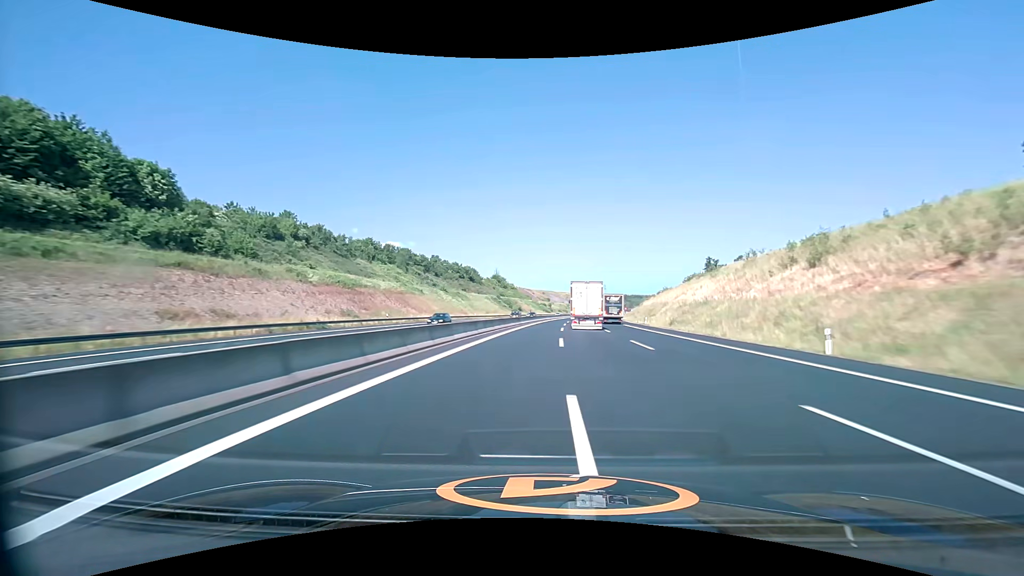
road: motorway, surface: asphalt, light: Day
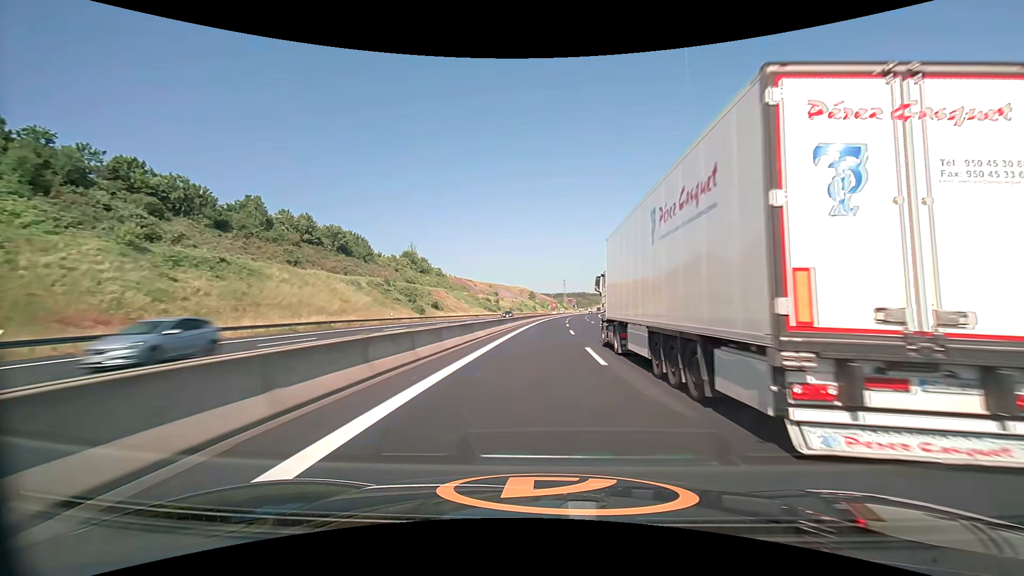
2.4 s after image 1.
(+4.5, +96.3) m; +5°
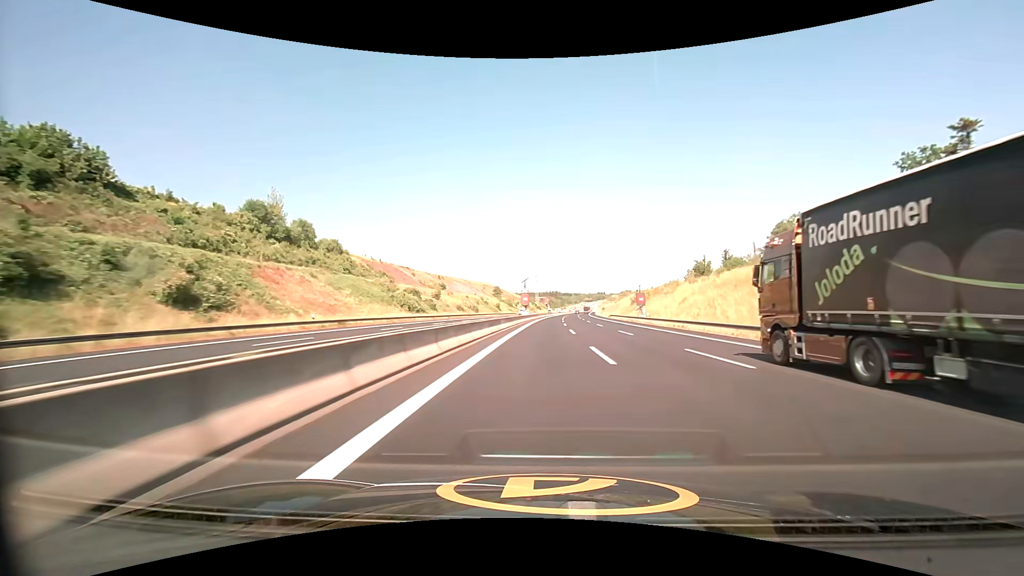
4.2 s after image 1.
(+1.9, +71.3) m; +3°
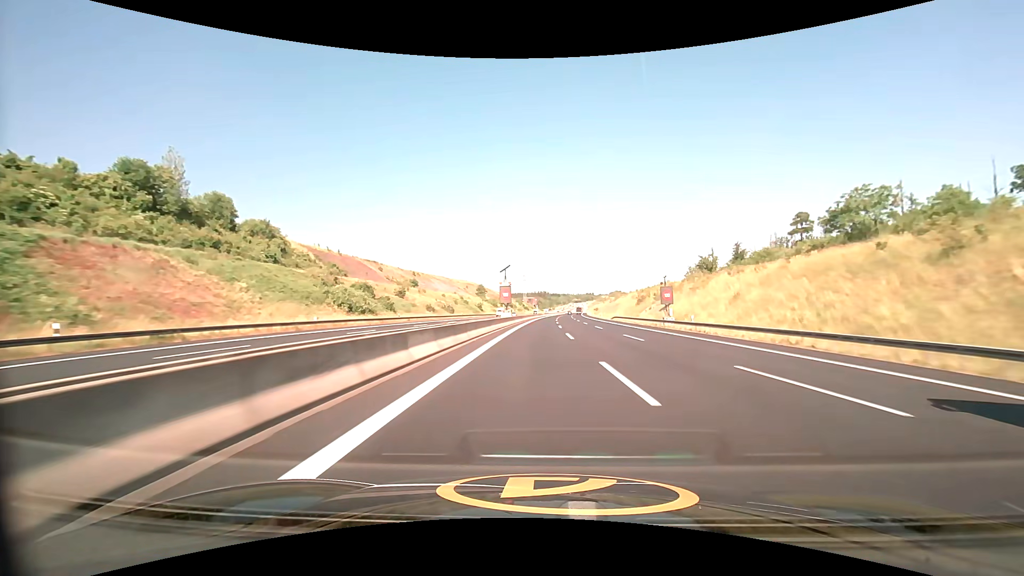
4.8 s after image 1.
(+0.3, +23.4) m; +1°
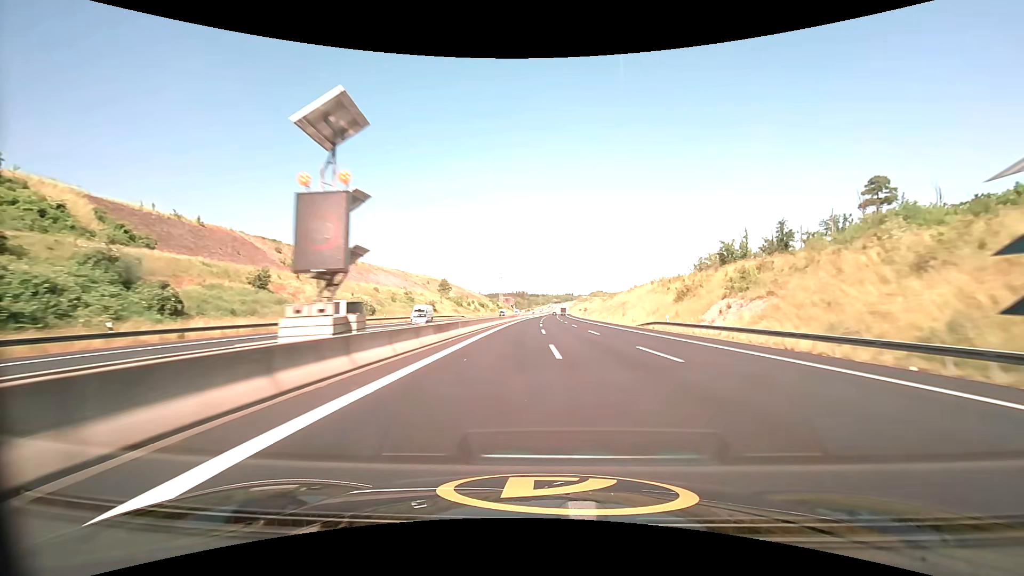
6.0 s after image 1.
(+1.1, +46.5) m; +3°
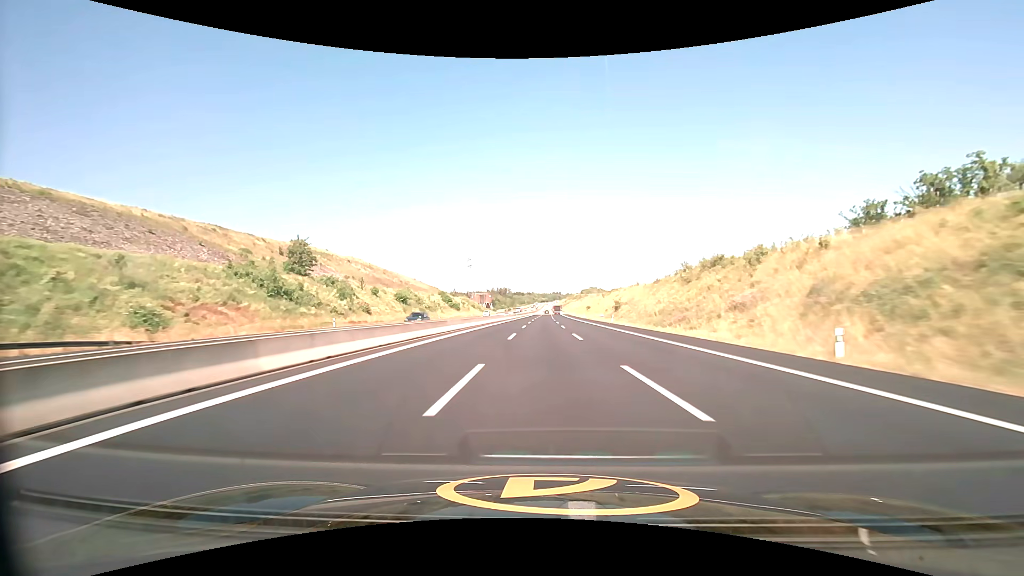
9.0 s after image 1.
(+2.5, +115.4) m; +2°
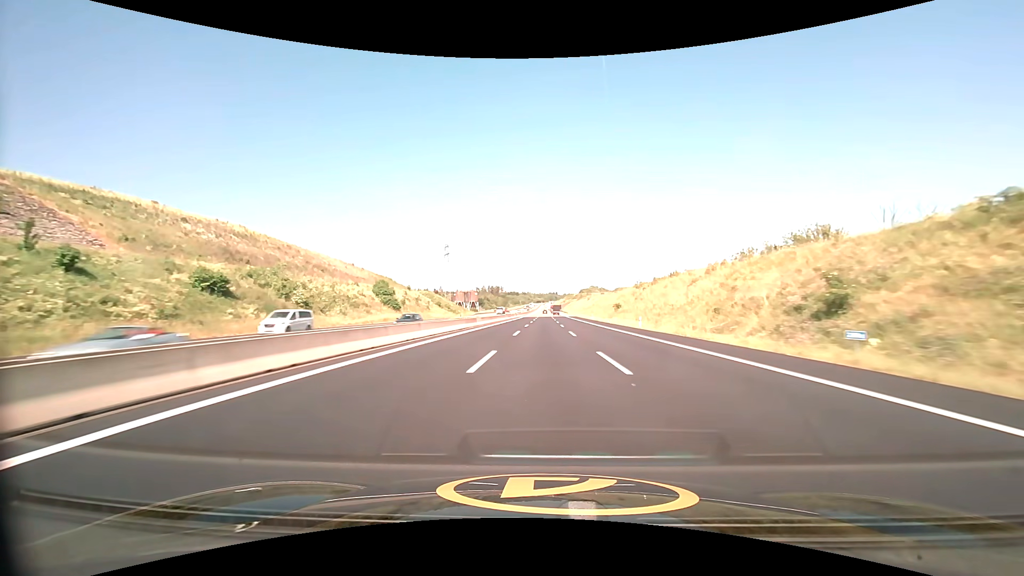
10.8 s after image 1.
(0.0, +67.9) m; 0°
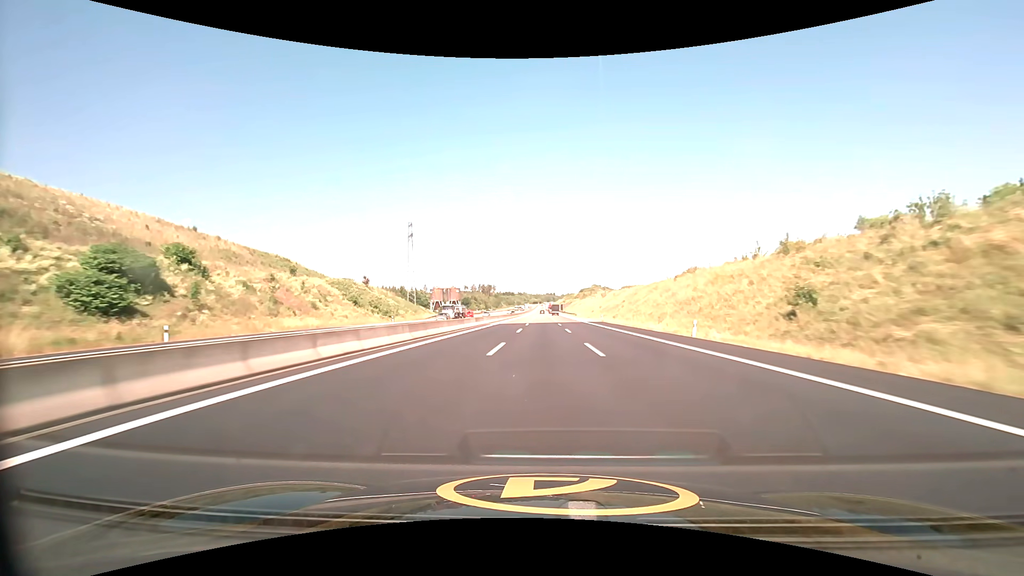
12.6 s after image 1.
(+0.4, +67.1) m; 0°
(0, +10) (0, +20) (0, +30) (0, +40) (0, +50) (0, +60) (0, +70) (0, +80) (0, +90) (0, +100) m
